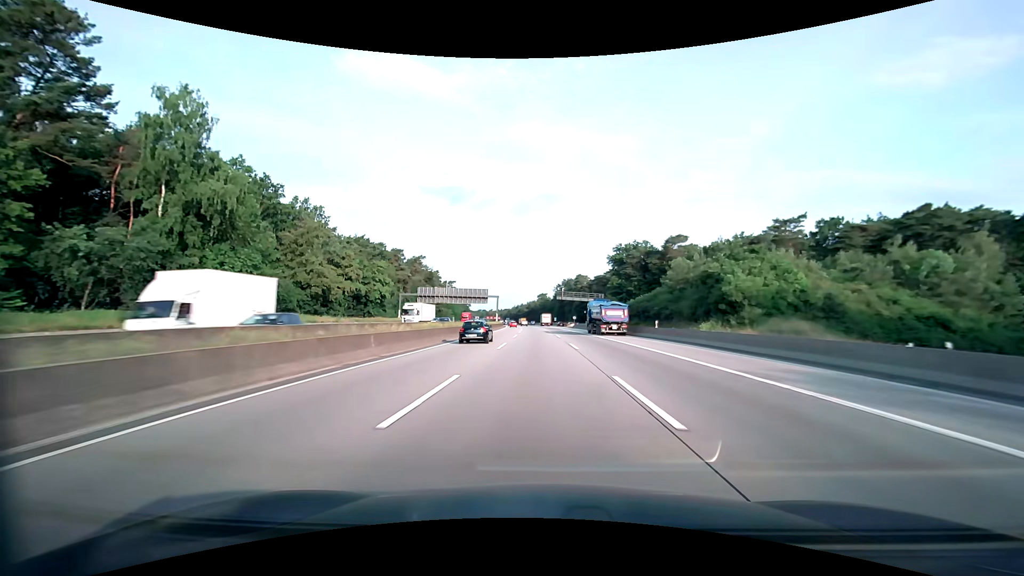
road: motorway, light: Day
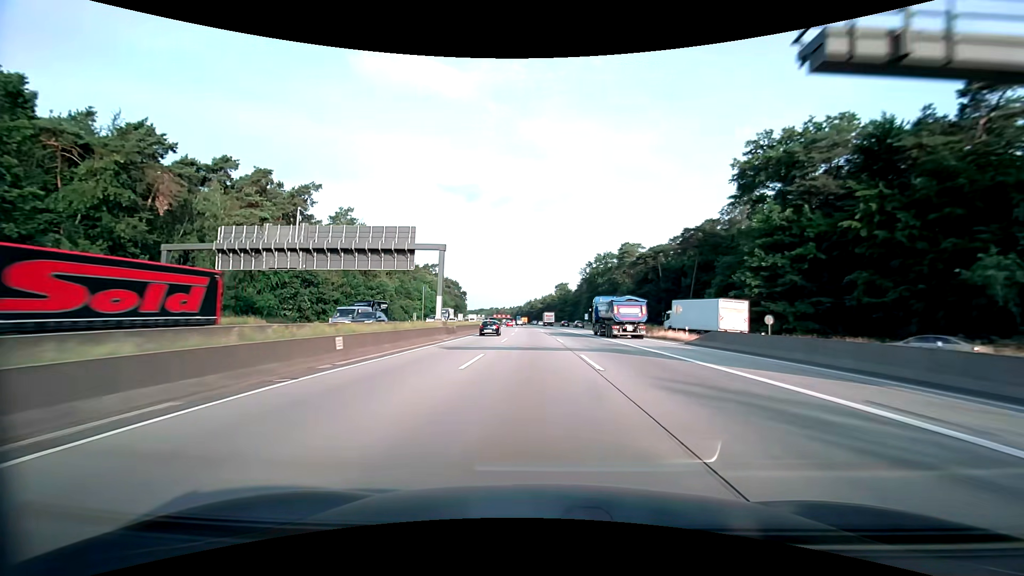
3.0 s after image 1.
(-1.2, +82.8) m; -2°
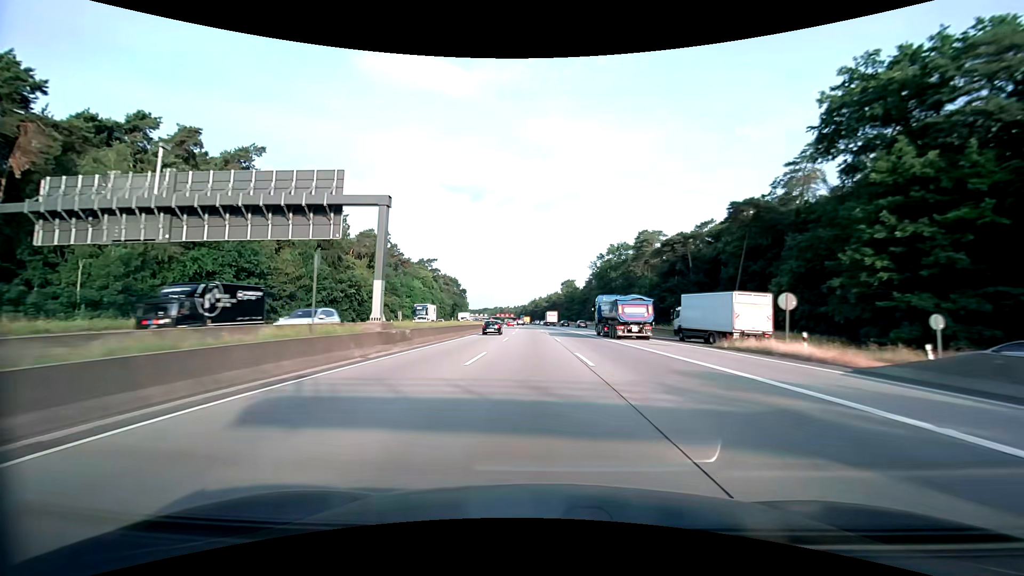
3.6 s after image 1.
(-0.1, +16.6) m; -1°
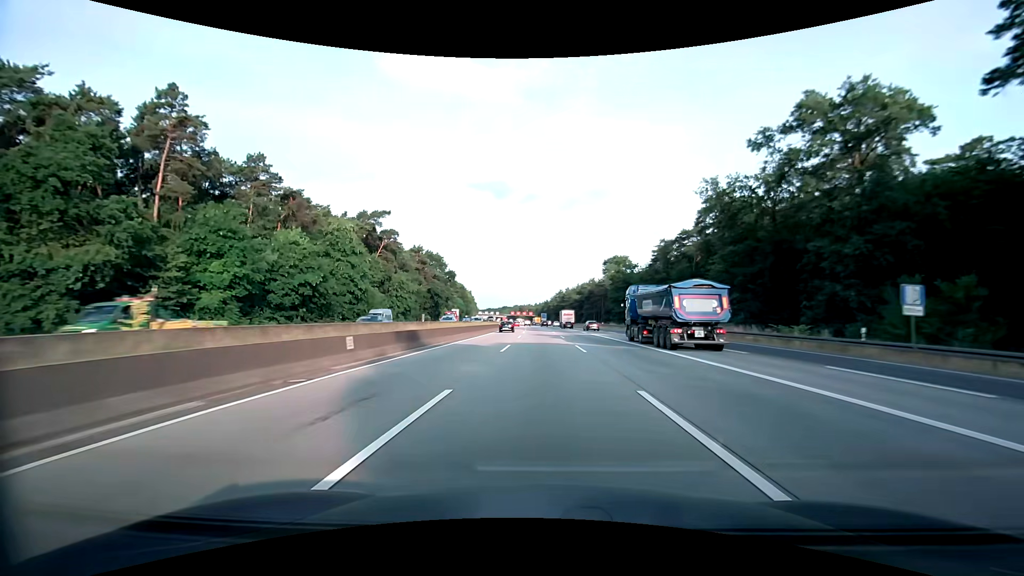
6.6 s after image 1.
(-2.2, +83.7) m; -3°
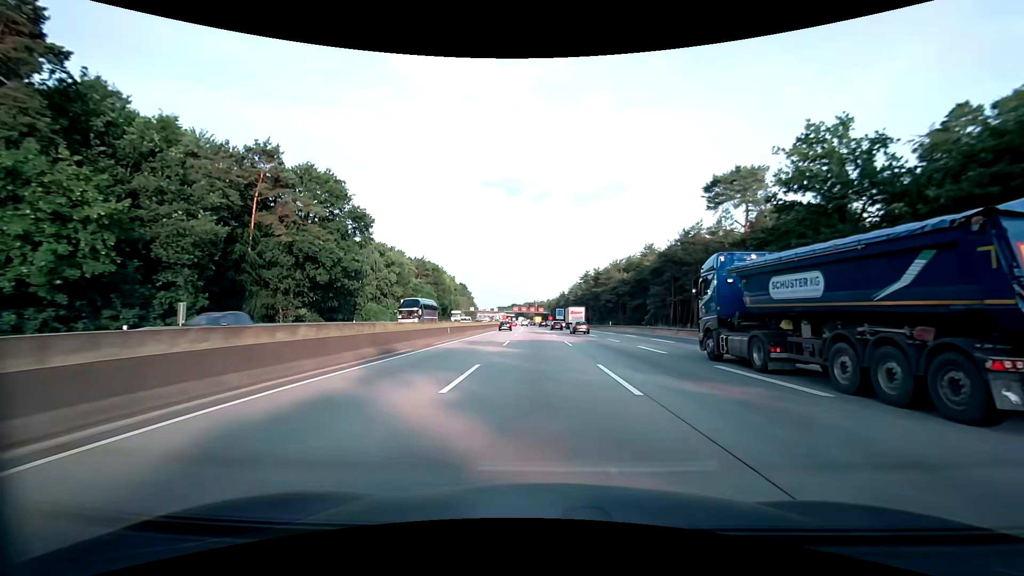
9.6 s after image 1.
(-0.9, +84.6) m; -2°
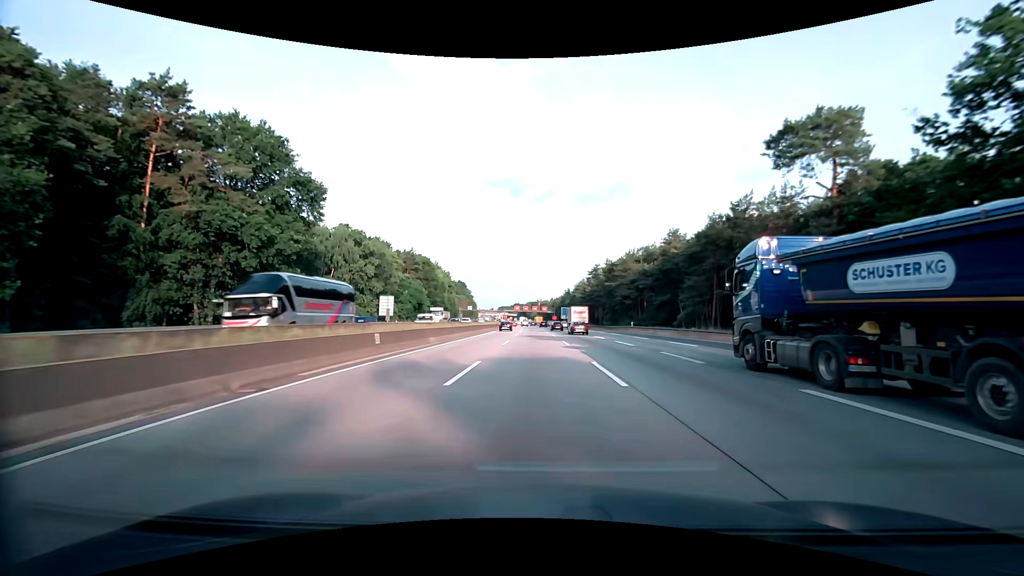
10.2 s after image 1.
(0.0, +17.0) m; 0°
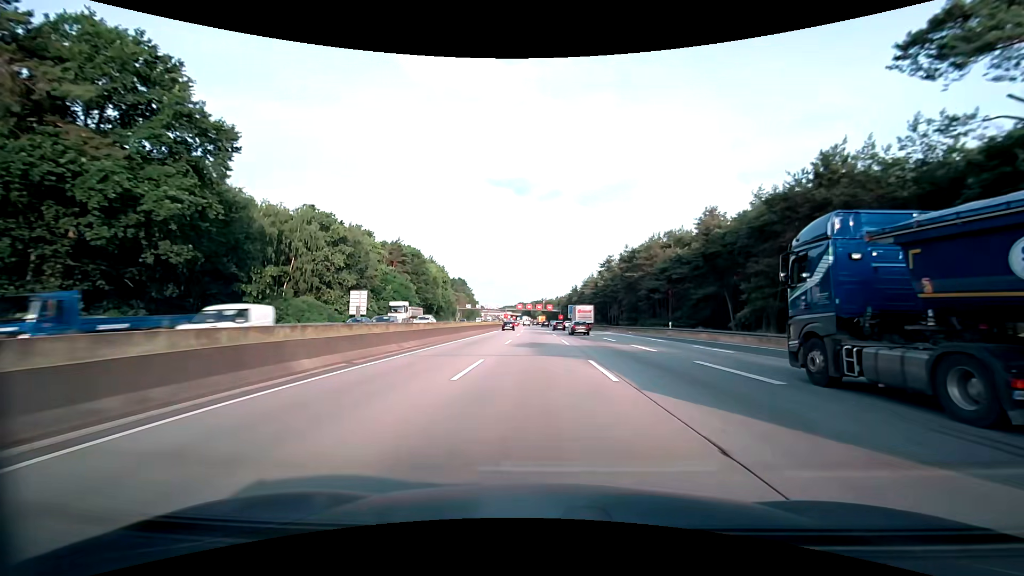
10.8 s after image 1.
(-0.1, +17.1) m; 0°
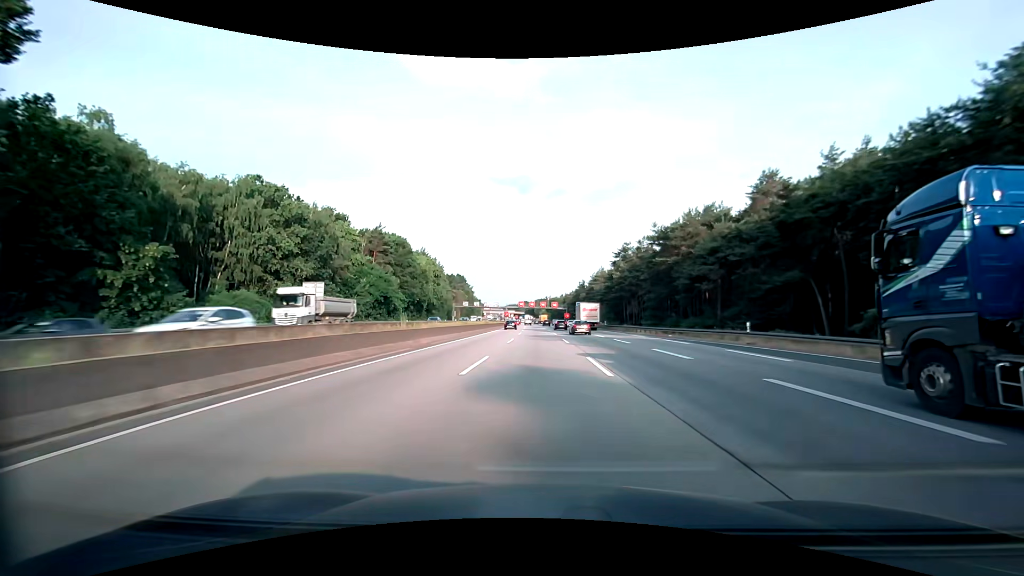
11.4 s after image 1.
(-0.1, +17.1) m; -1°
(0, +10) (0, +20) (0, +30) (0, +40) (0, +50) (-1, +60) (-1, +70) (-1, +80) (-1, +90) (-2, +100) m
